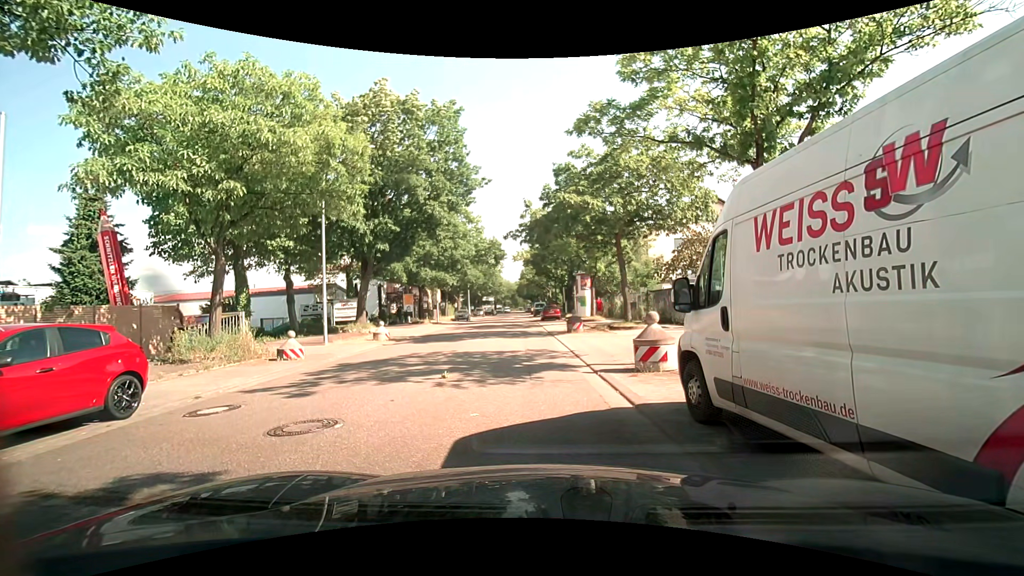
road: residential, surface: asphalt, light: Day
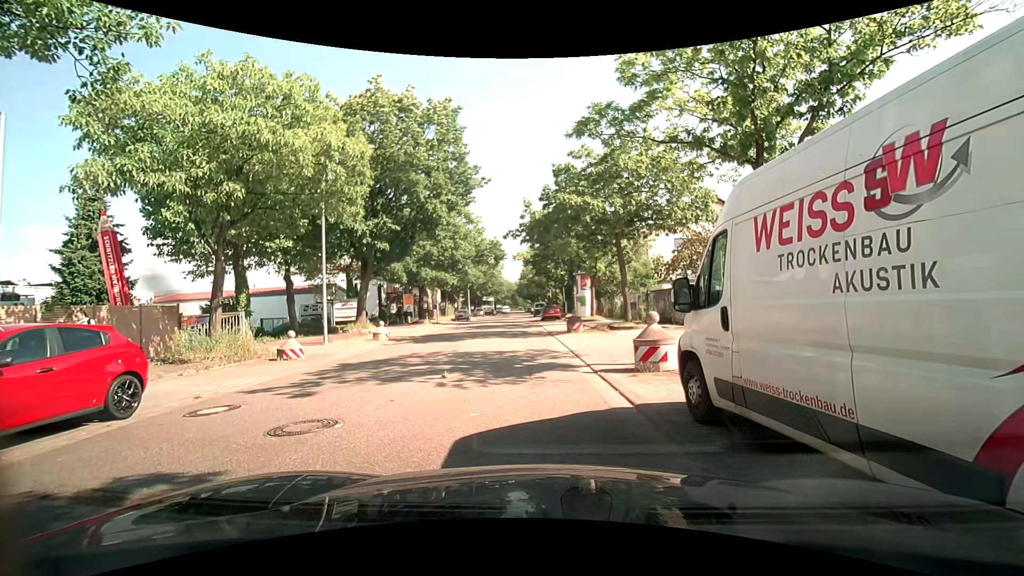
(0.0, 0.0) m; 0°
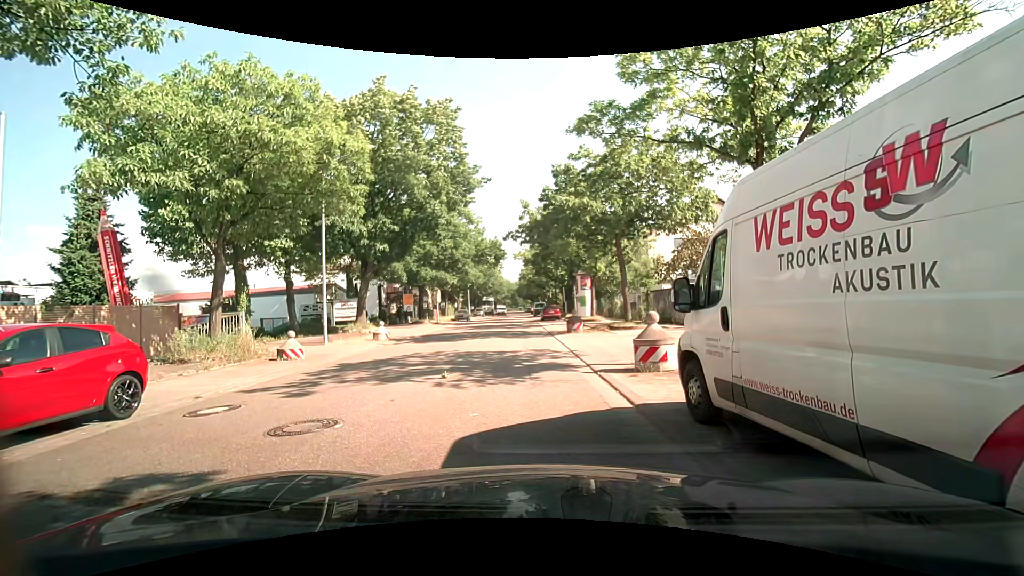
(0.0, 0.0) m; 0°
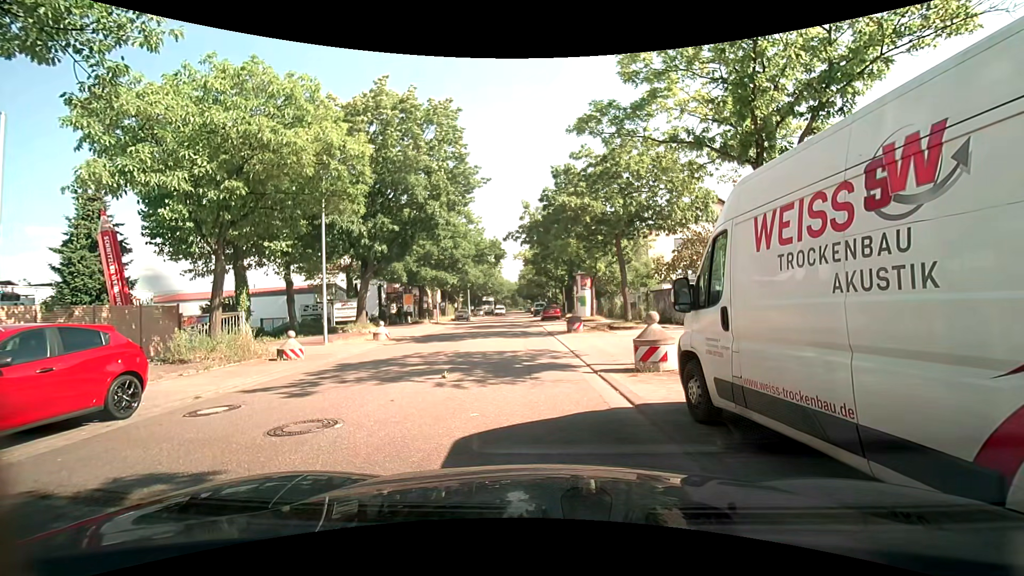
(0.0, 0.0) m; 0°
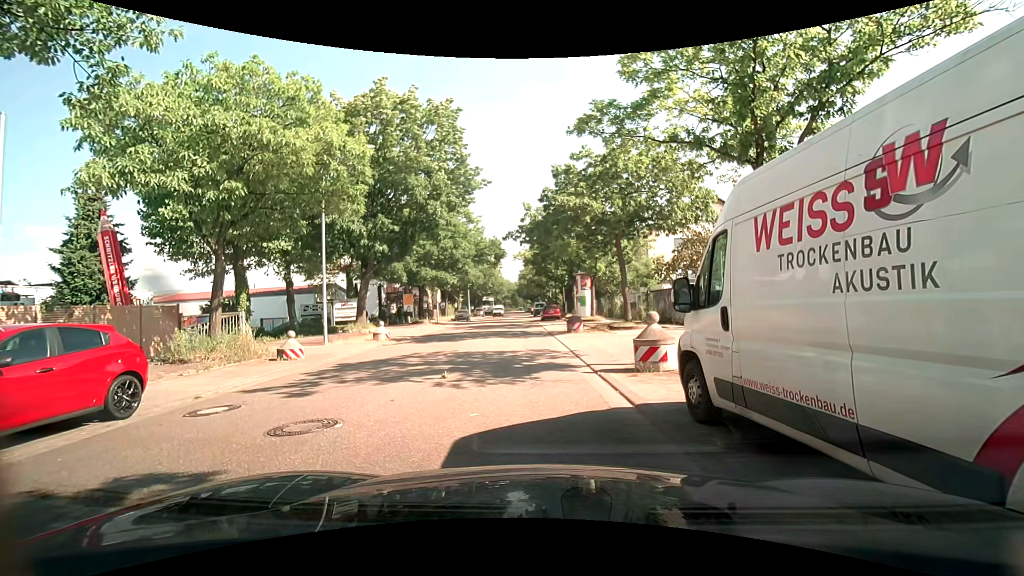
(0.0, 0.0) m; 0°
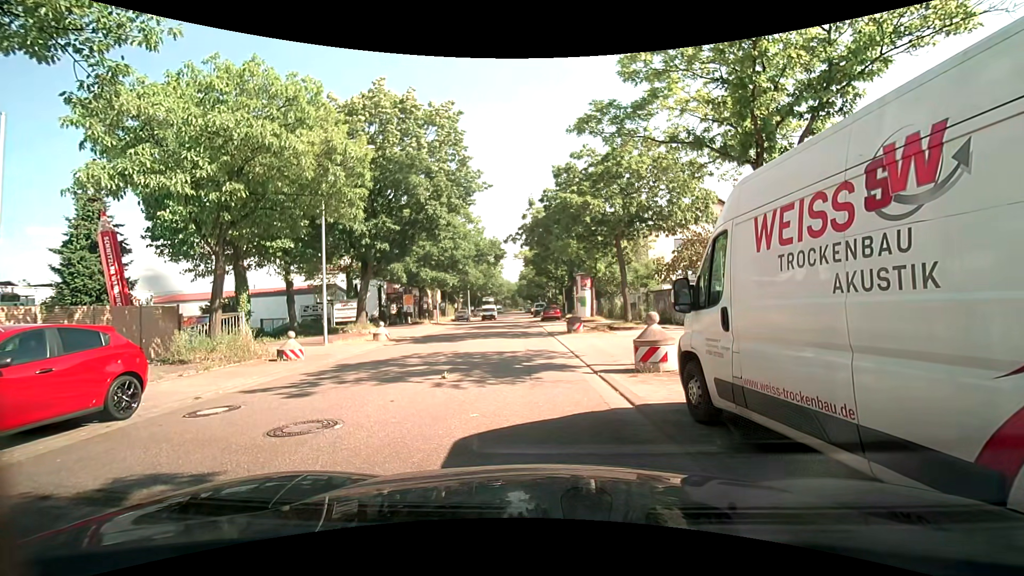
(0.0, 0.0) m; 0°
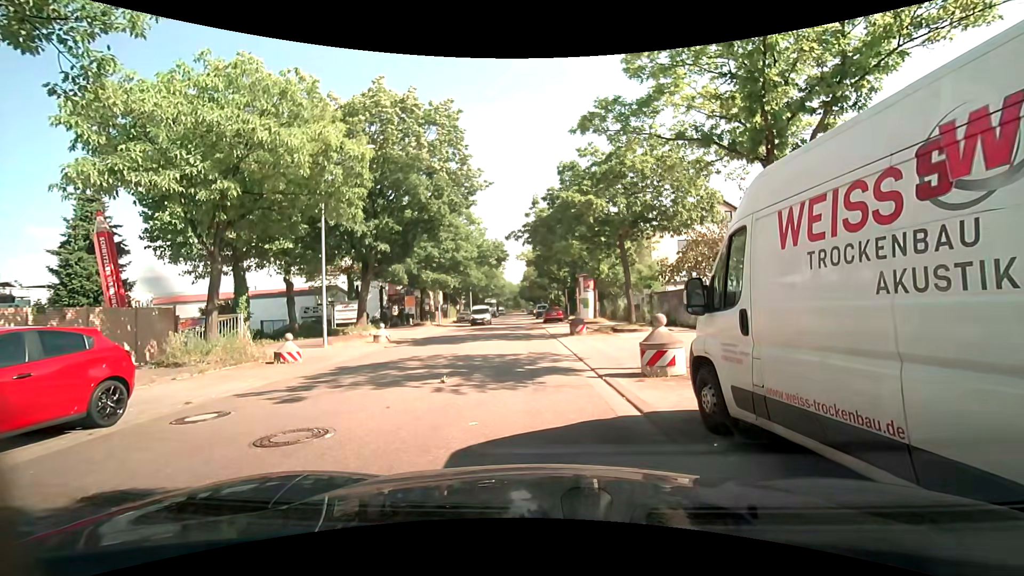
(0.0, +0.3) m; 0°
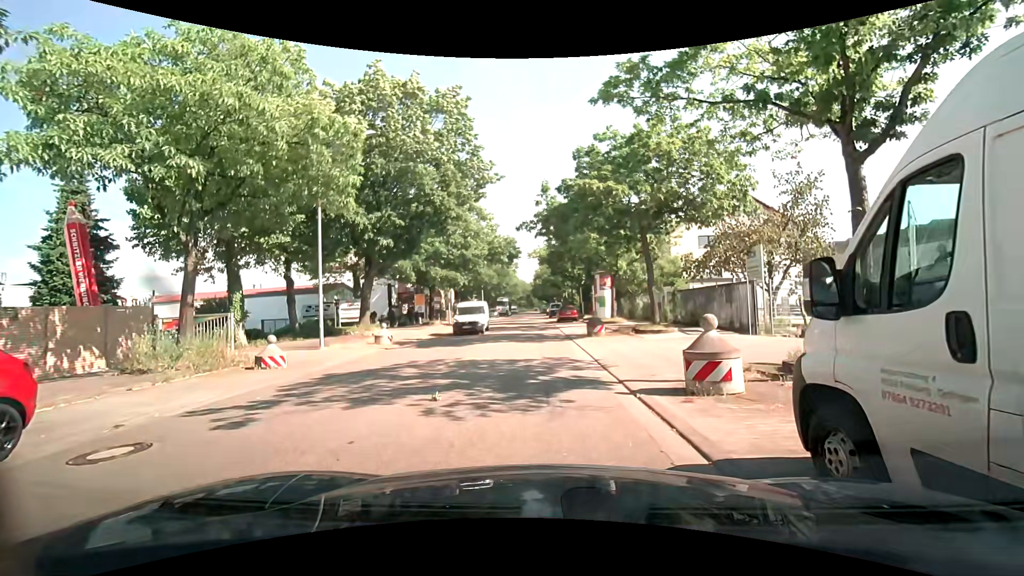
(0.0, +2.0) m; 0°
